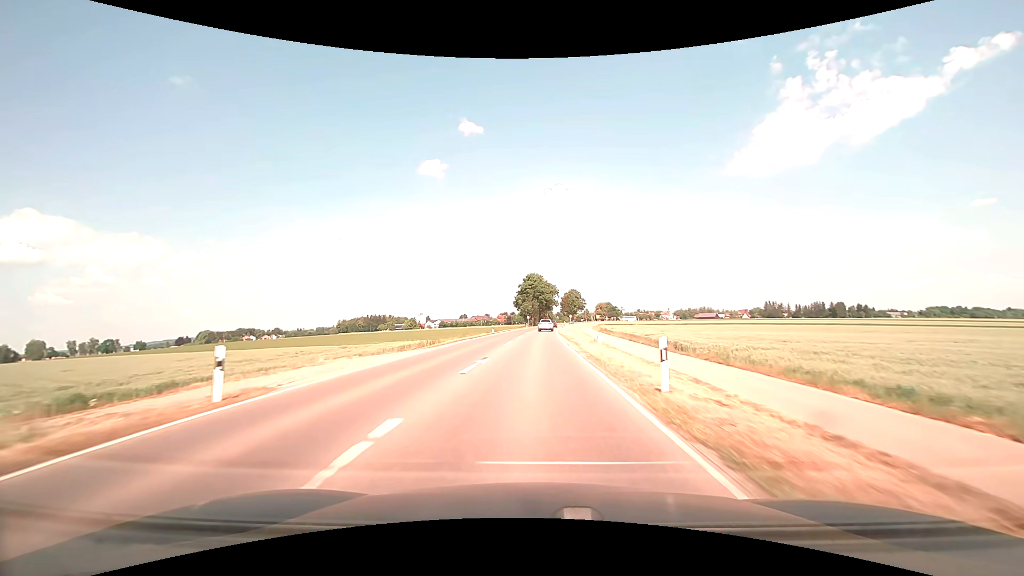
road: tertiary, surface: asphalt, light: Day
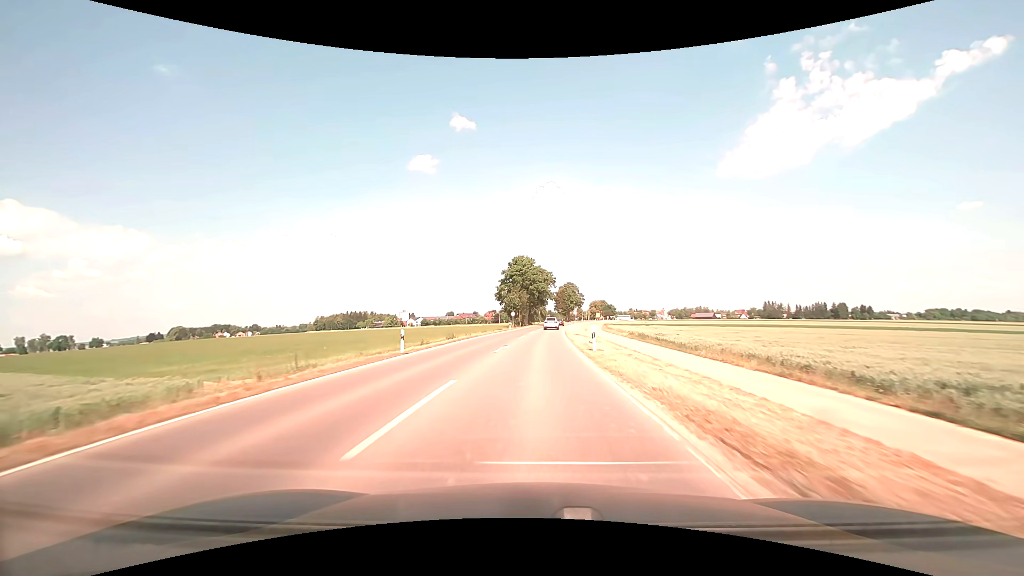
(+0.1, +37.6) m; +1°
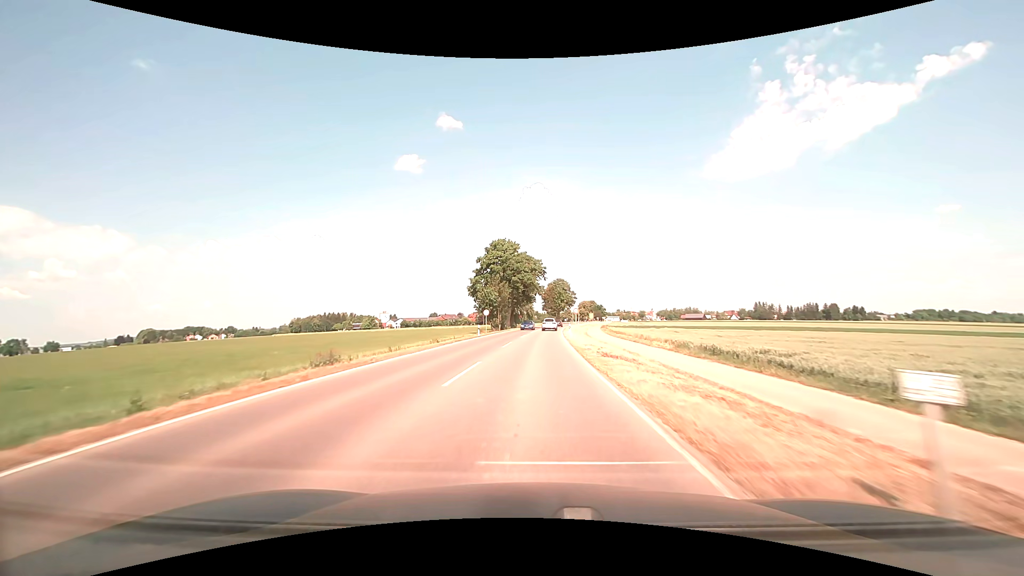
(+0.3, +24.7) m; +2°
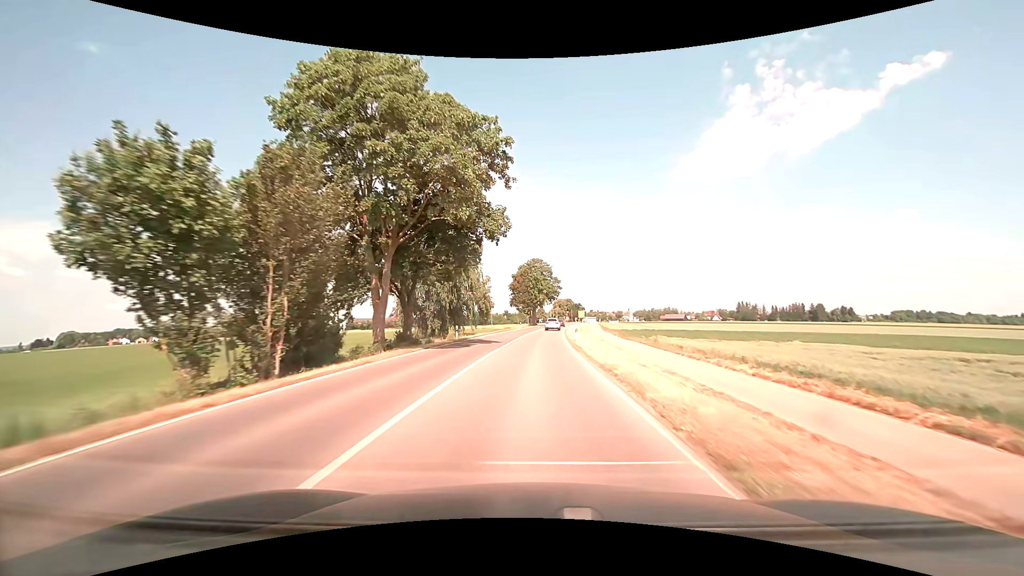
(+1.6, +61.6) m; +3°
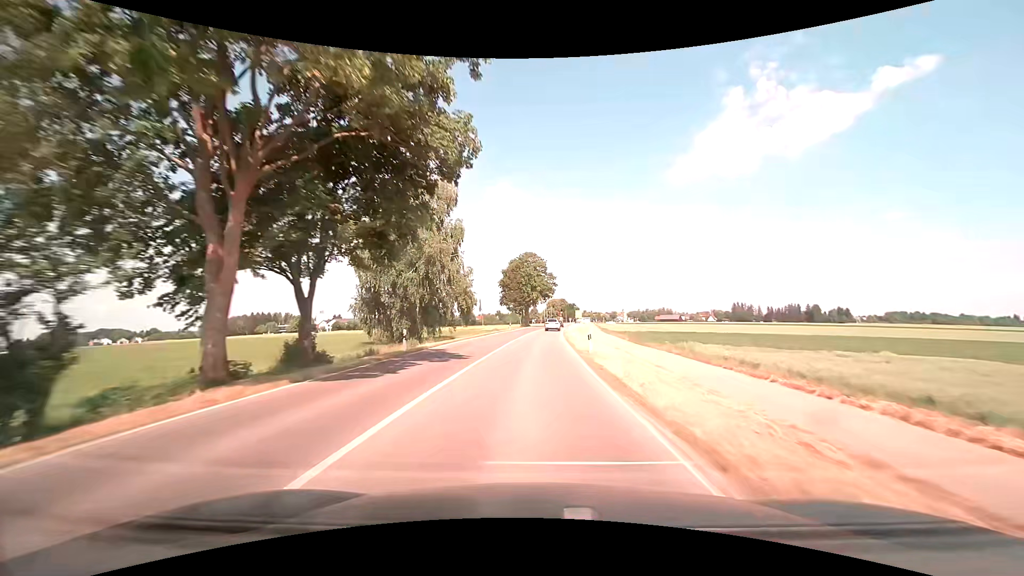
(+0.1, +12.3) m; +1°
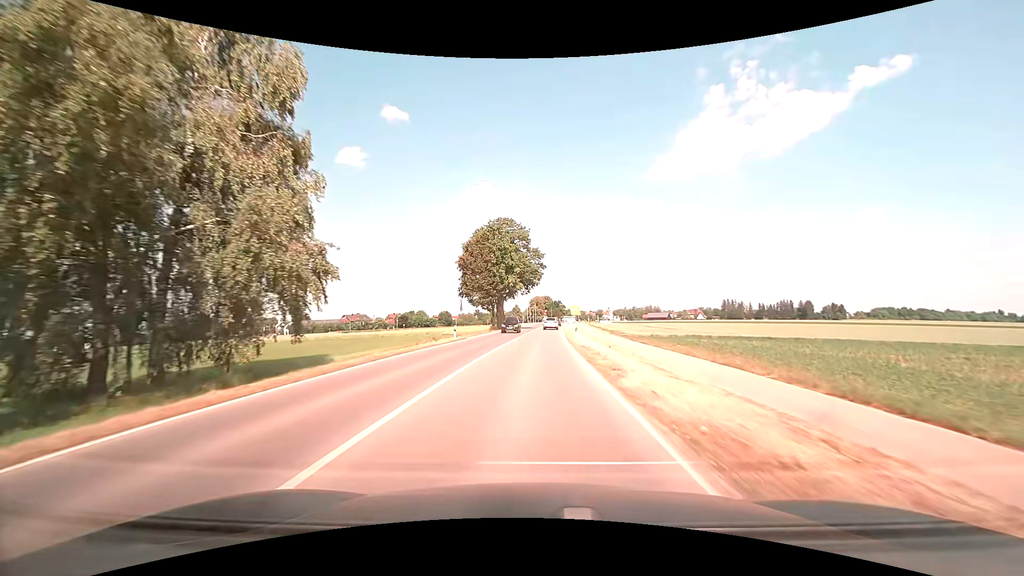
(+0.7, +37.2) m; +2°
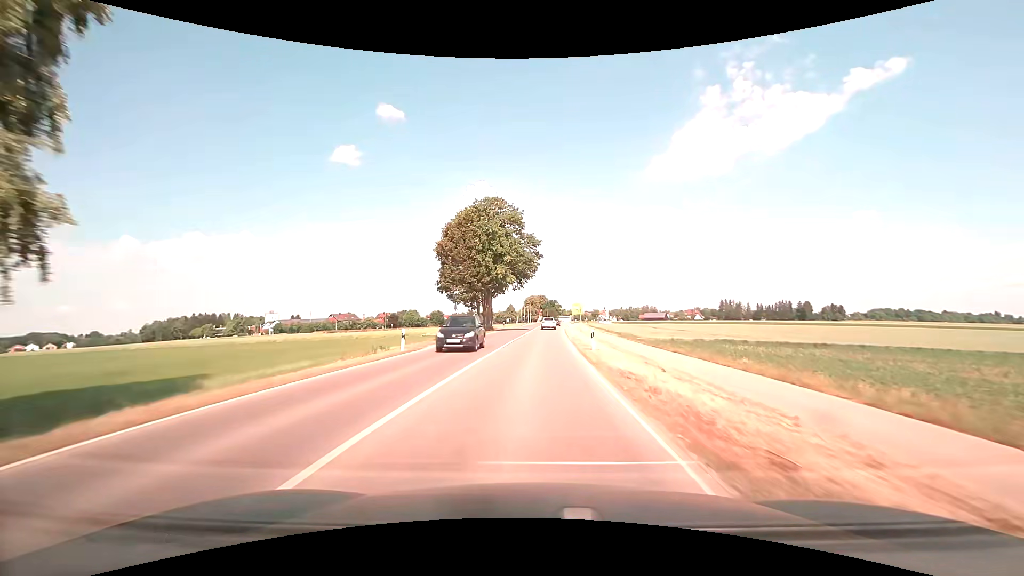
(+0.1, +12.4) m; +1°
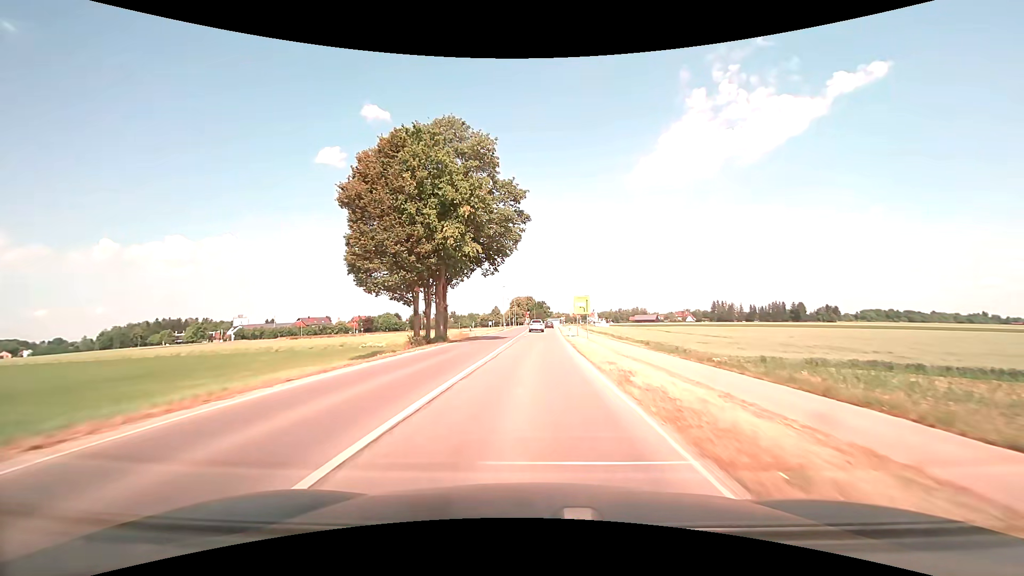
(+0.3, +24.7) m; +1°
(0, +10) (0, +20) (0, +30) (+1, +40) (+1, +50) (+1, +60) (+1, +70) (+2, +80) (+2, +90) (+2, +100) m
